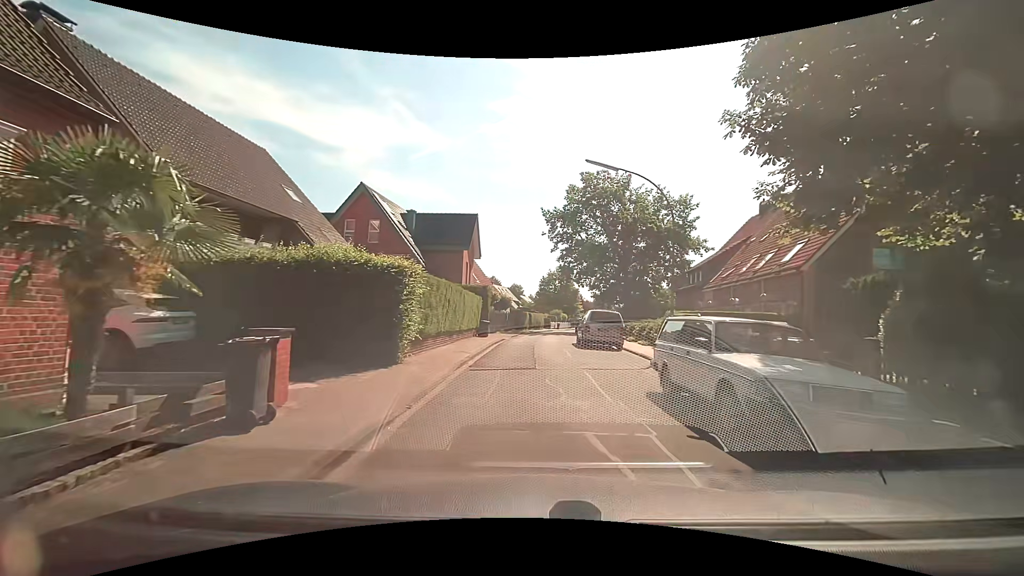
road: residential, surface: asphalt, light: Day
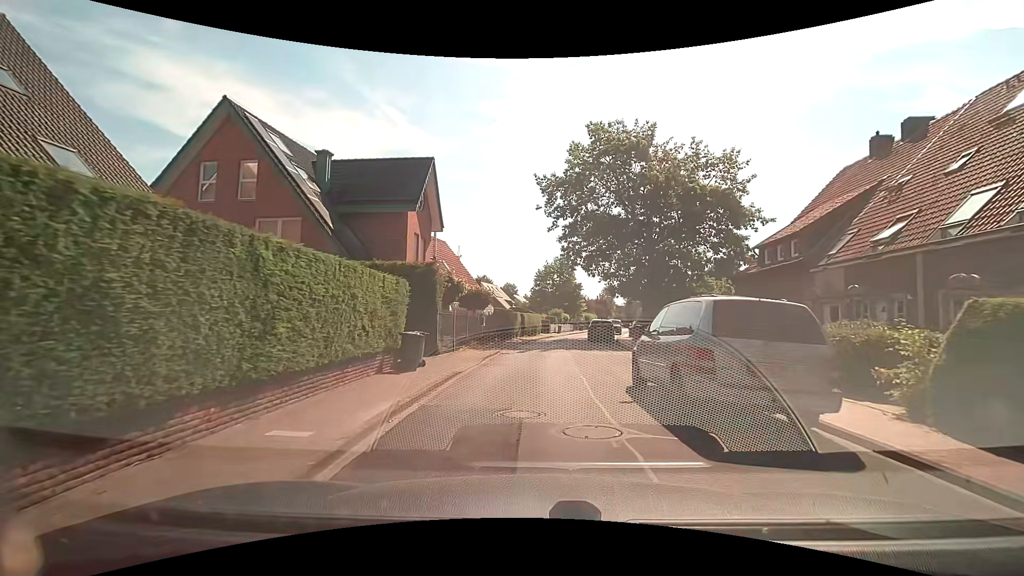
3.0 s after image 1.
(+0.4, +16.2) m; +3°
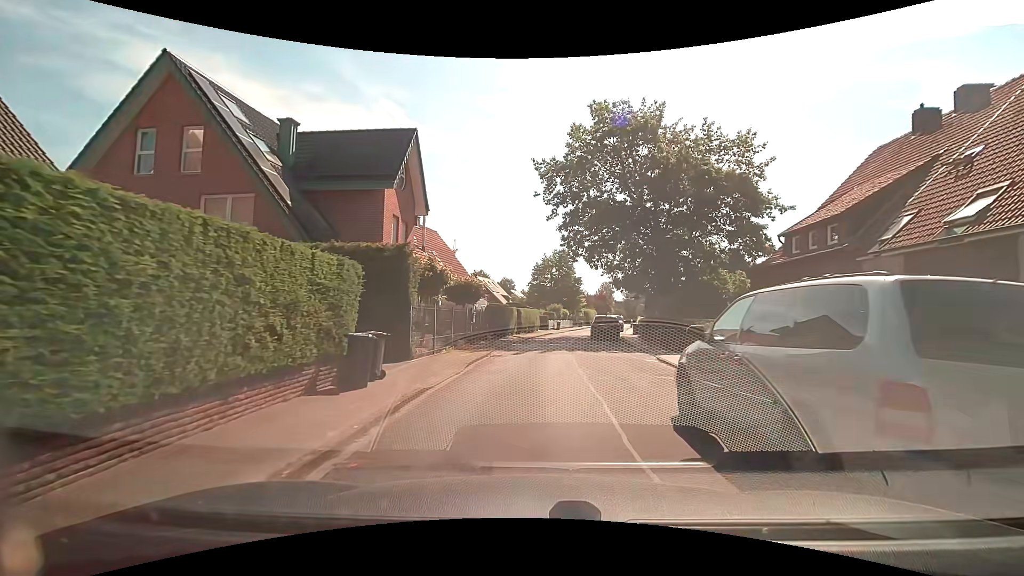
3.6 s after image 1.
(-0.1, +3.5) m; -2°
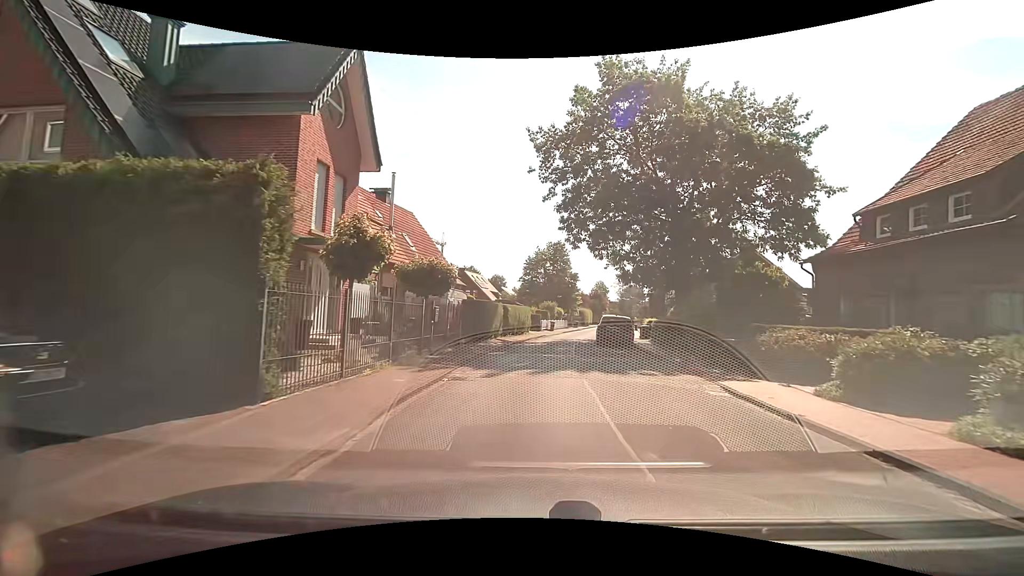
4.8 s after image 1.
(0.0, +7.3) m; +1°
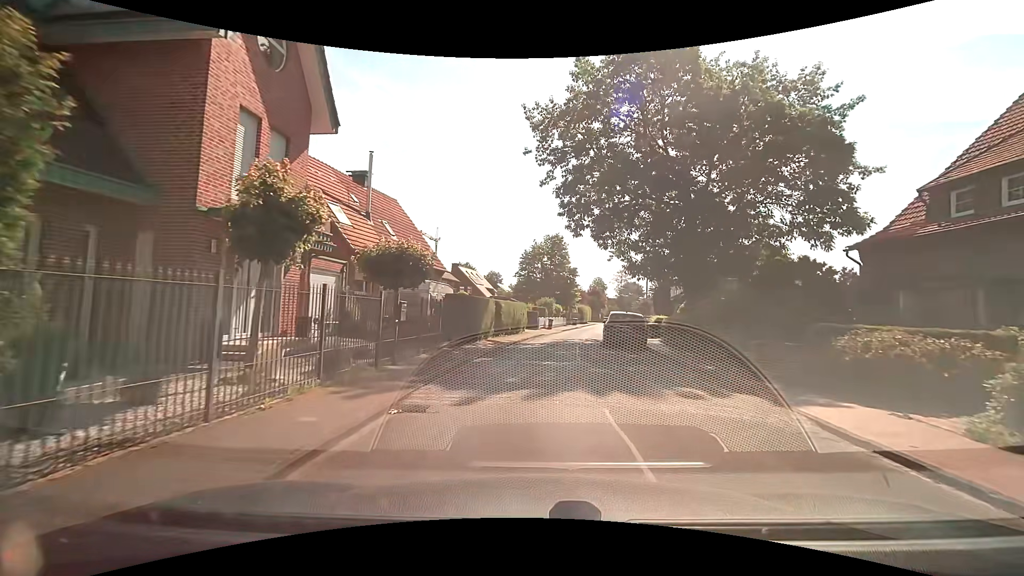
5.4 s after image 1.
(0.0, +3.7) m; 0°
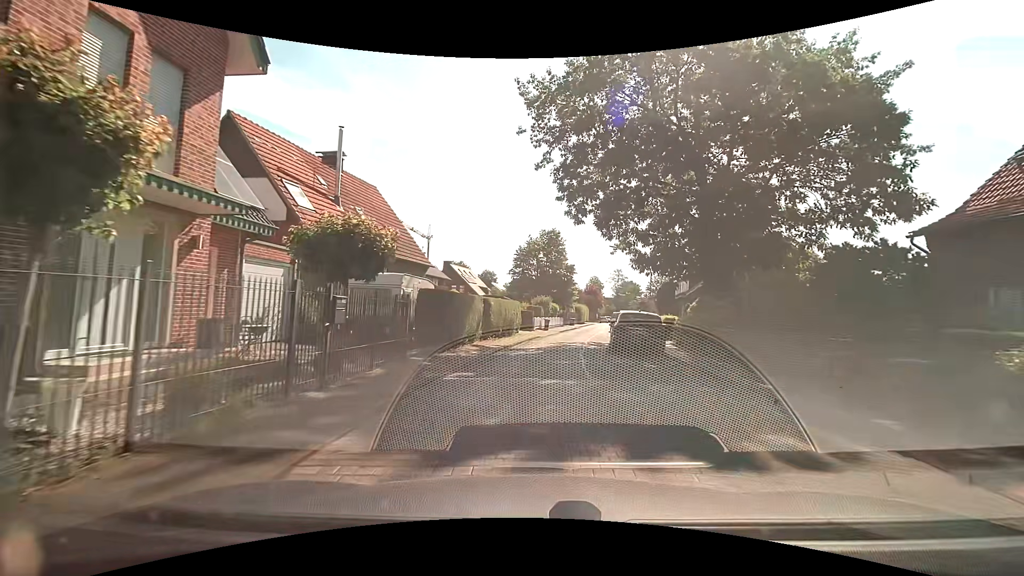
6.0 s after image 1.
(0.0, +3.8) m; +1°
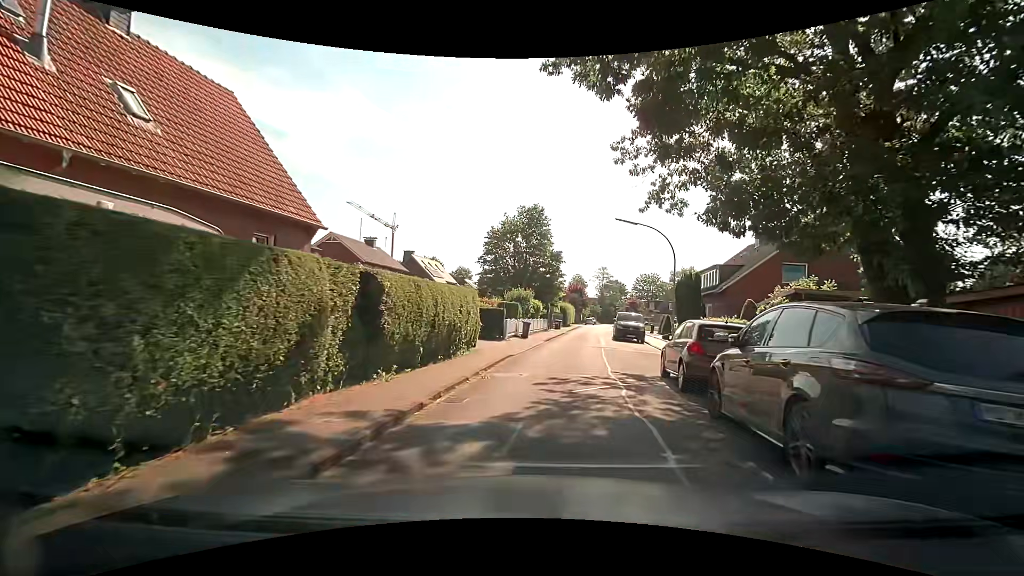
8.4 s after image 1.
(+0.2, +14.0) m; +2°
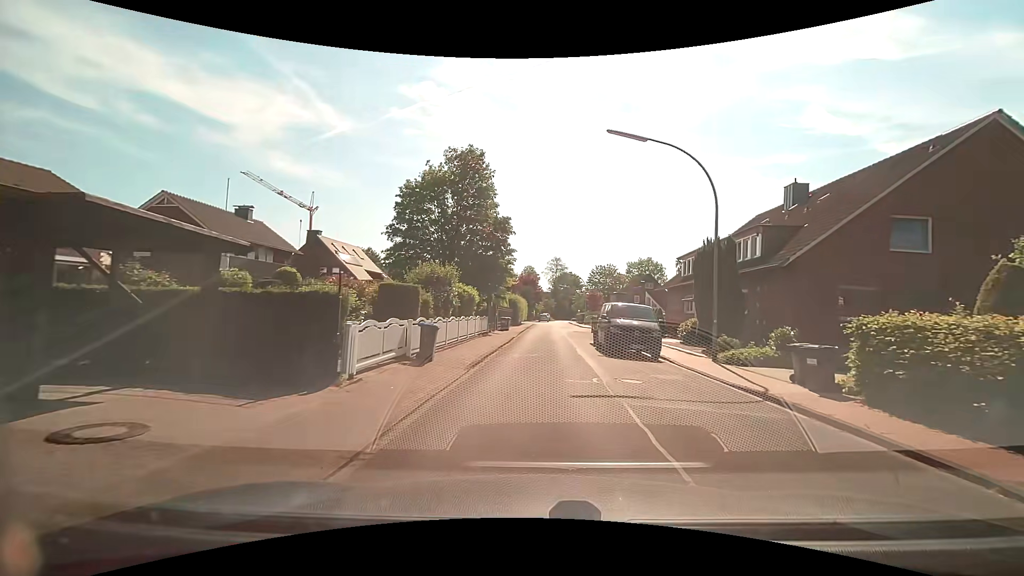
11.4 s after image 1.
(+1.0, +15.5) m; +6°
(0, +10) (+1, +20) (+2, +30) (+3, +40) (+4, +50) (+5, +60) (+6, +70) (+2, +77) (-8, +78) (-18, +79) m
